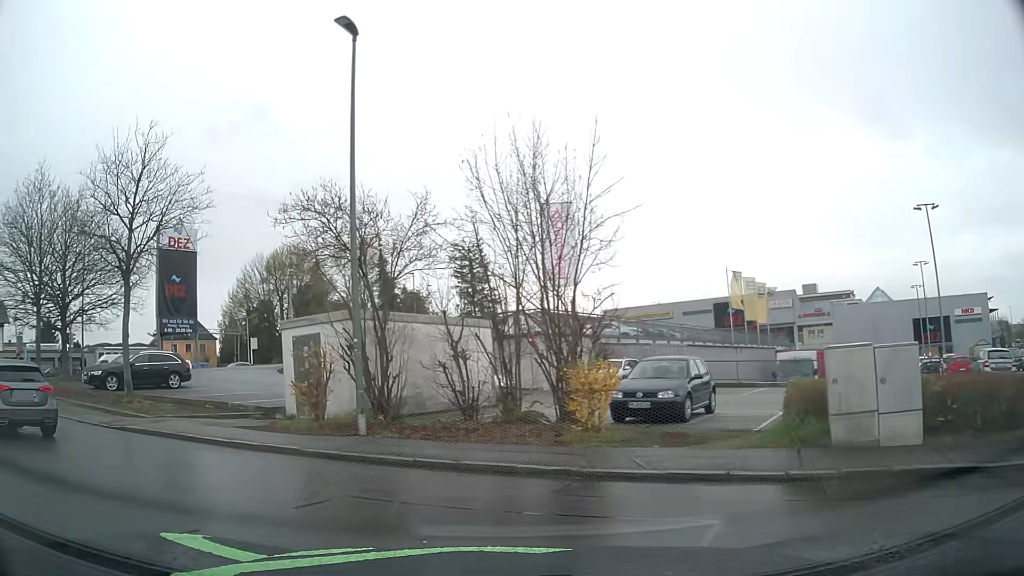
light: Day
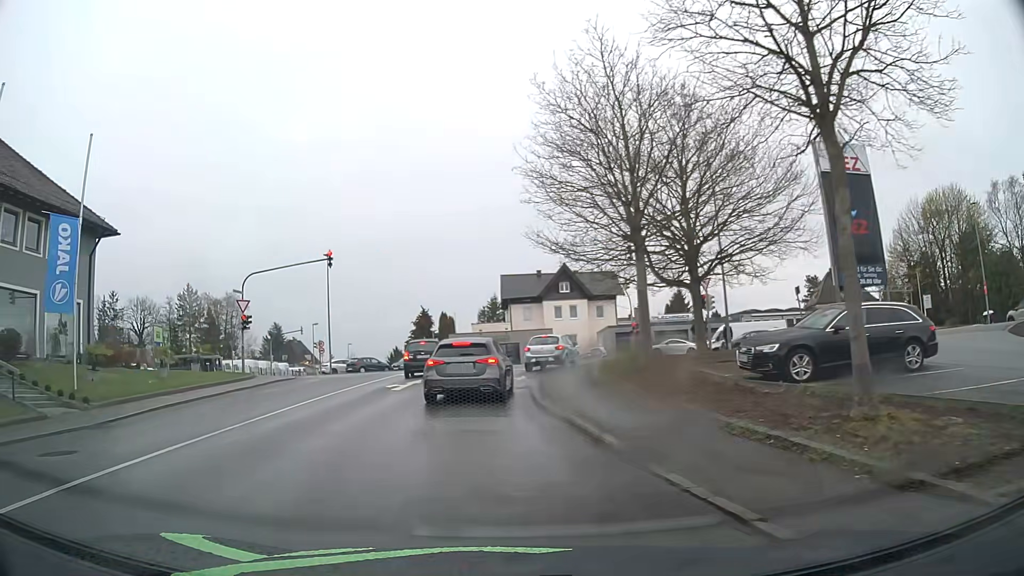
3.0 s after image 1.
(-6.0, +11.3) m; -53°
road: residential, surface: asphalt
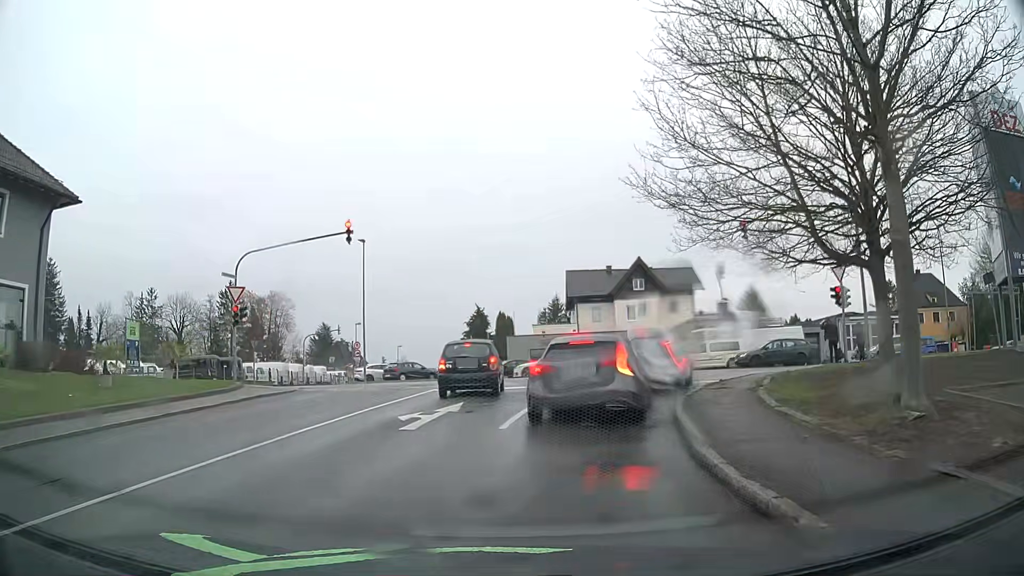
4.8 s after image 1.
(-0.6, +8.8) m; -5°
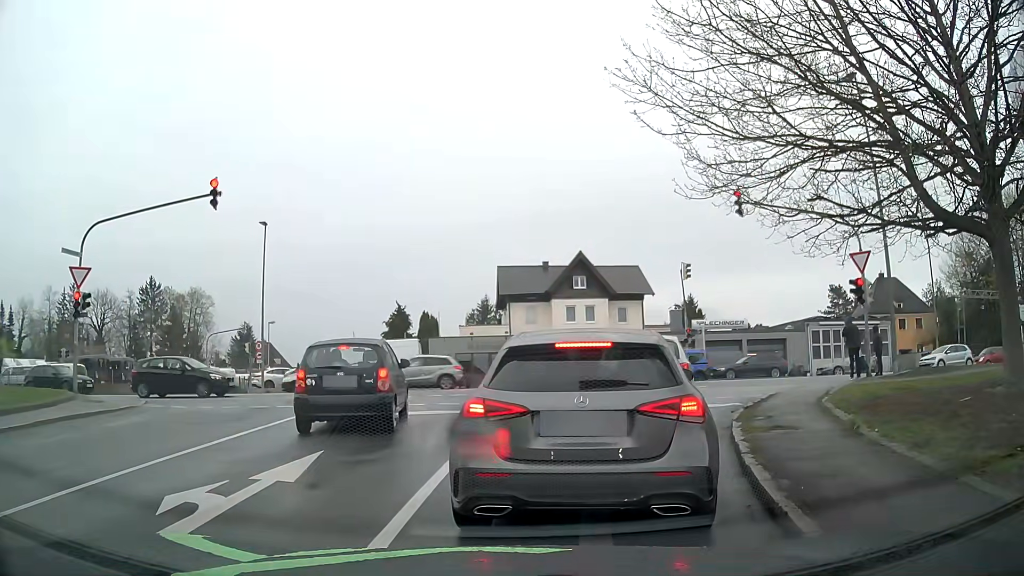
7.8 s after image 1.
(+0.2, +6.6) m; +6°
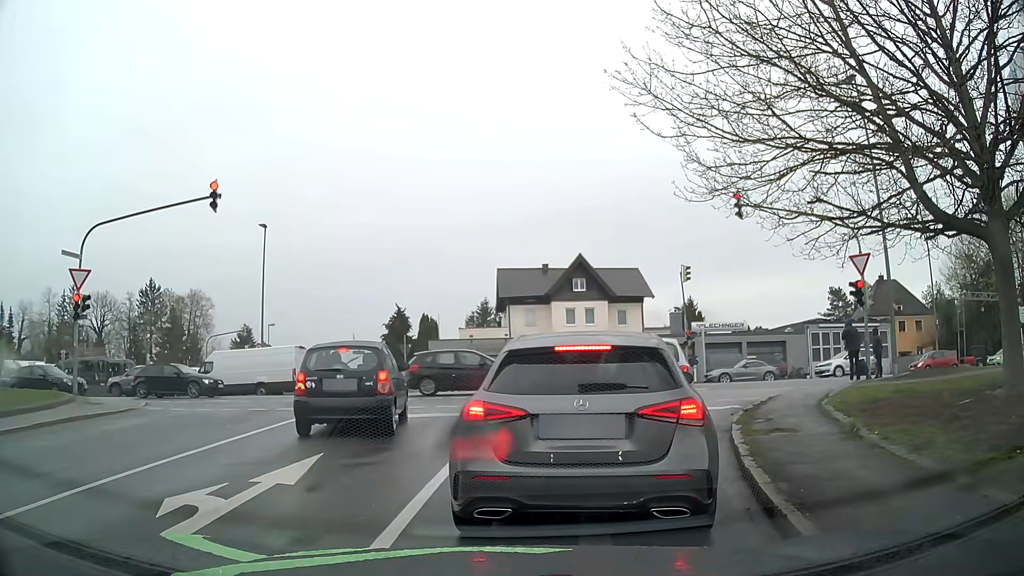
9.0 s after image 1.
(0.0, +0.1) m; 0°
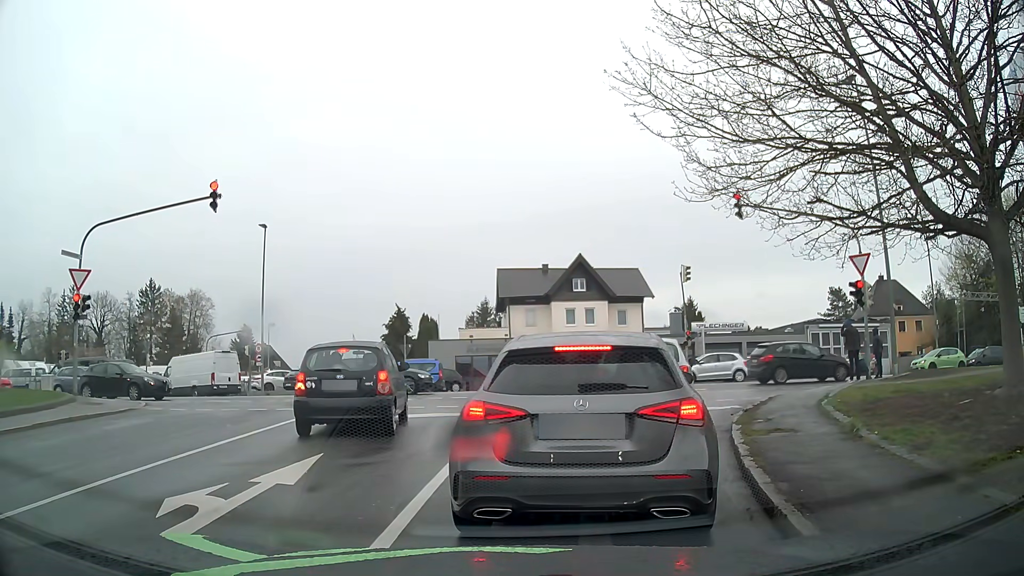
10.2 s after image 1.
(0.0, 0.0) m; 0°
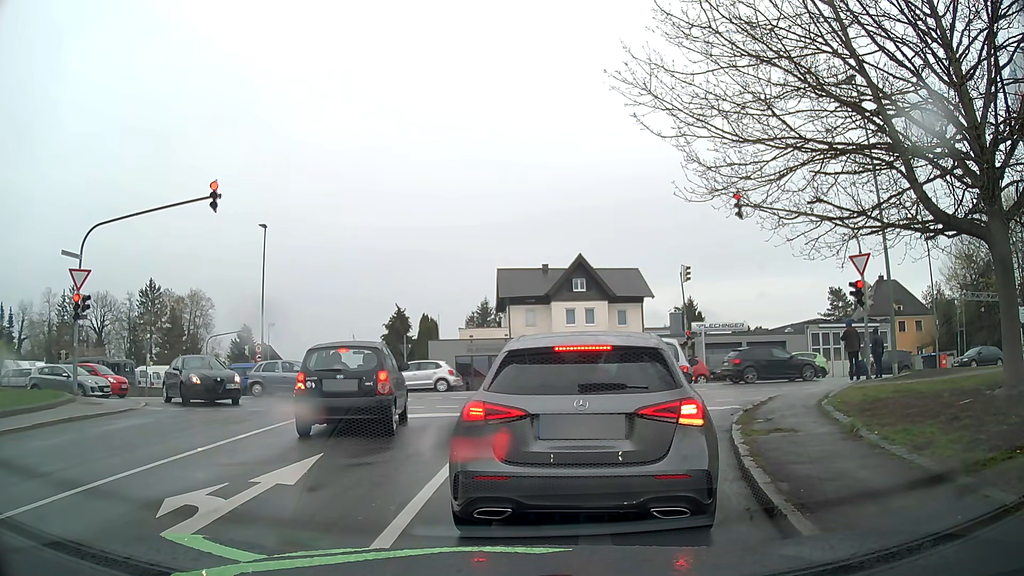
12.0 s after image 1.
(0.0, 0.0) m; 0°
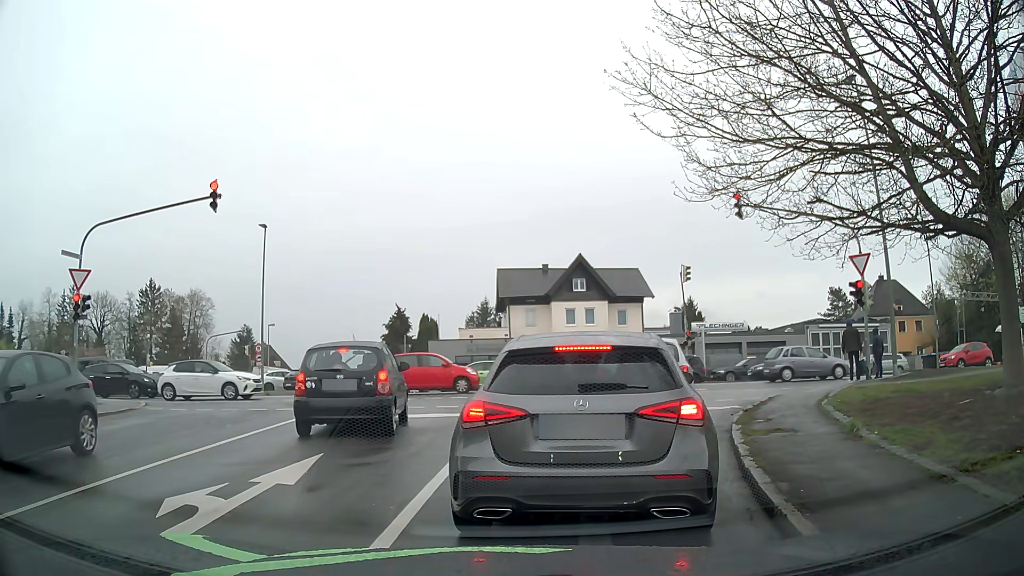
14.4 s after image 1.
(0.0, 0.0) m; 0°
